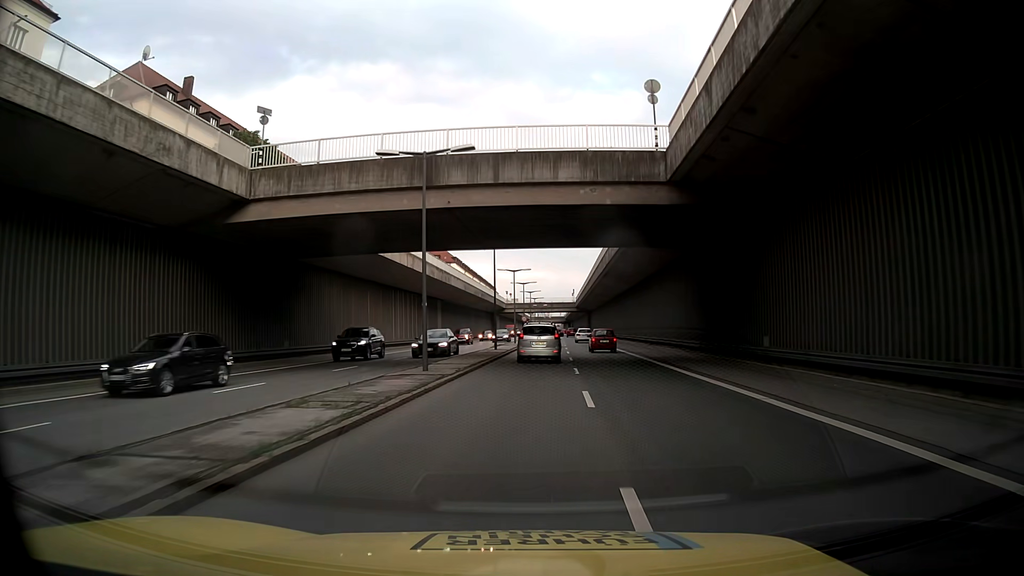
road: trunk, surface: asphalt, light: Day
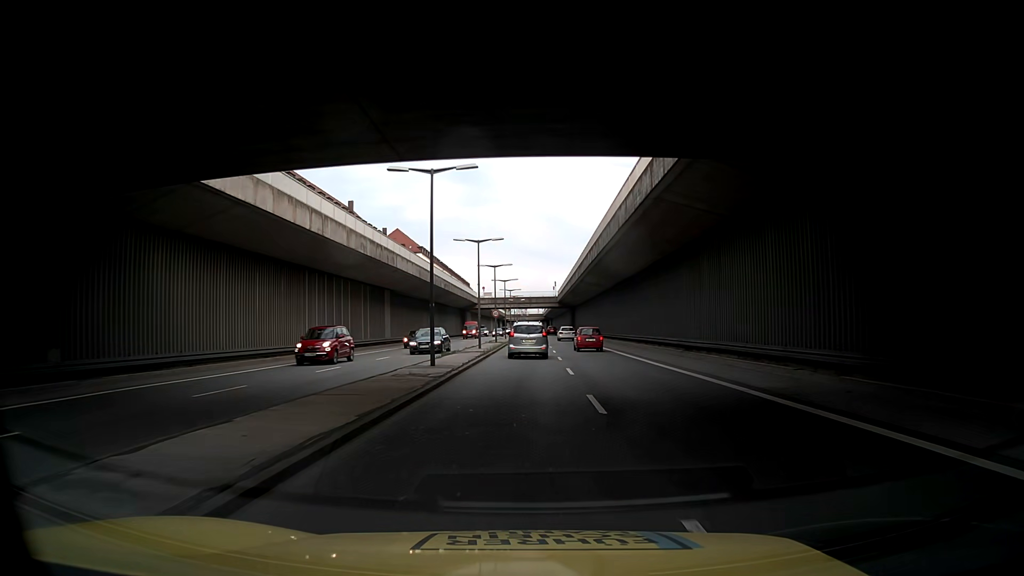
(+0.4, +18.9) m; +2°
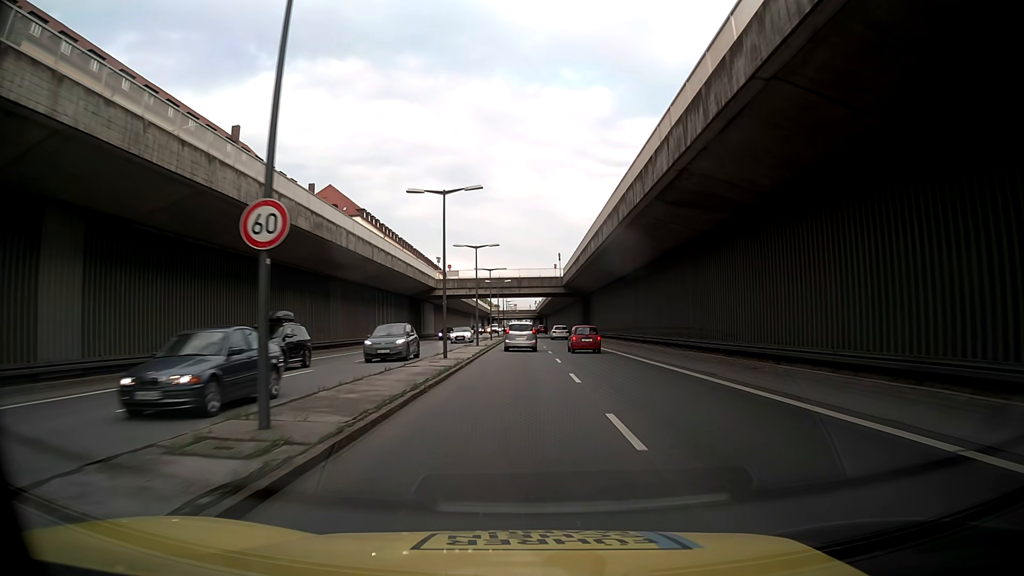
(+0.6, +48.0) m; +1°
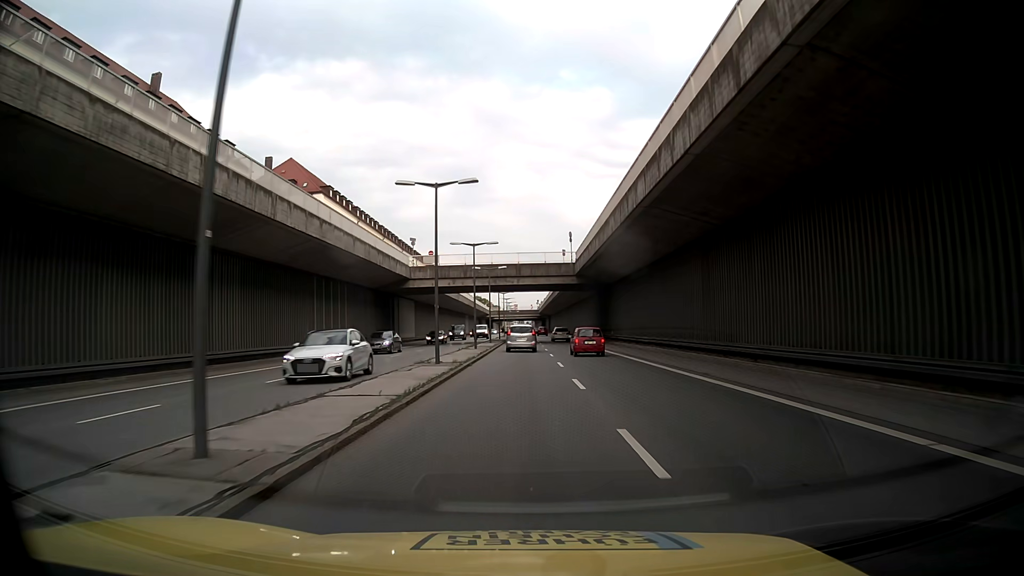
(0.0, +19.3) m; 0°
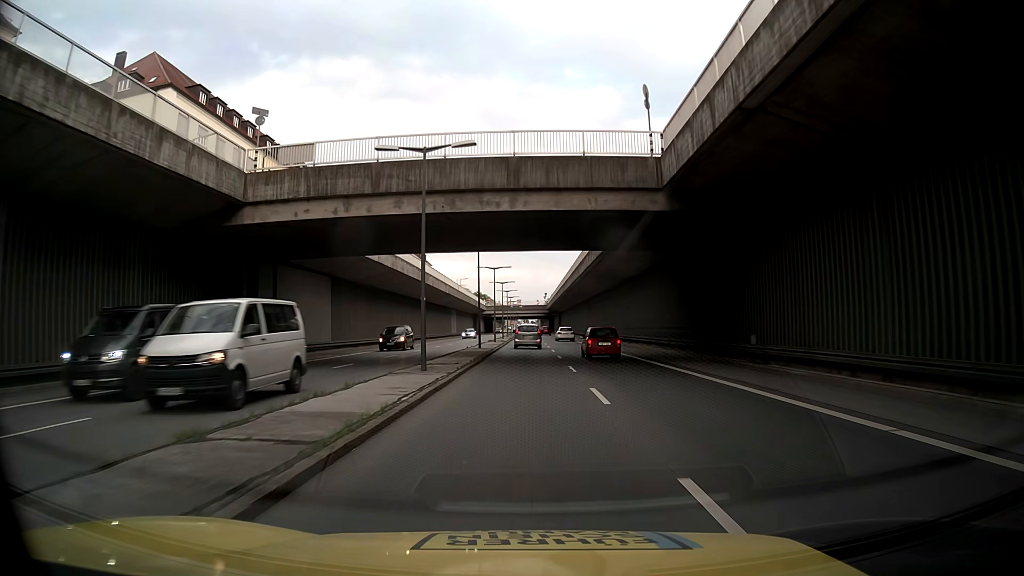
(-0.1, +38.9) m; 0°
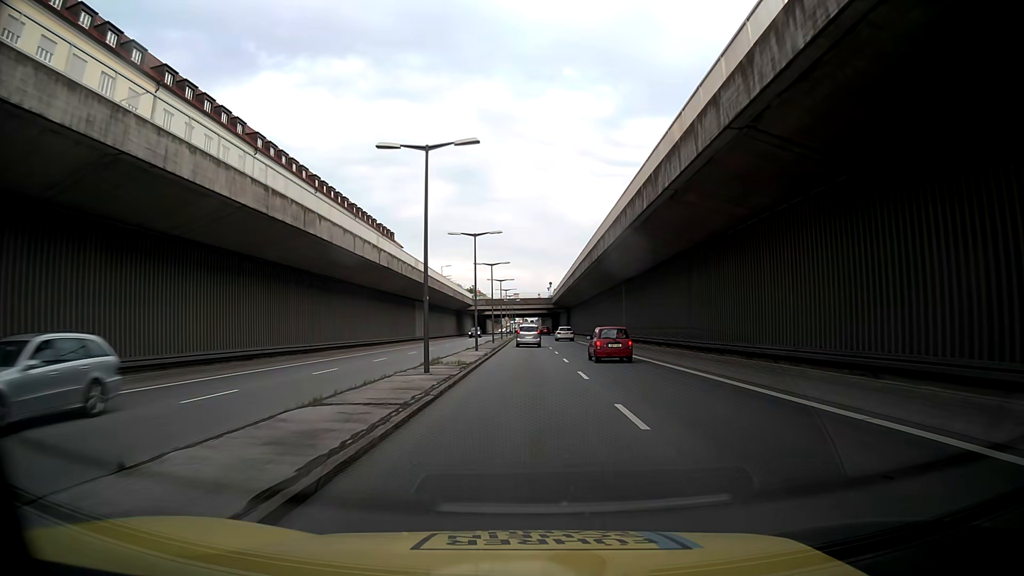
(-0.2, +38.9) m; -1°
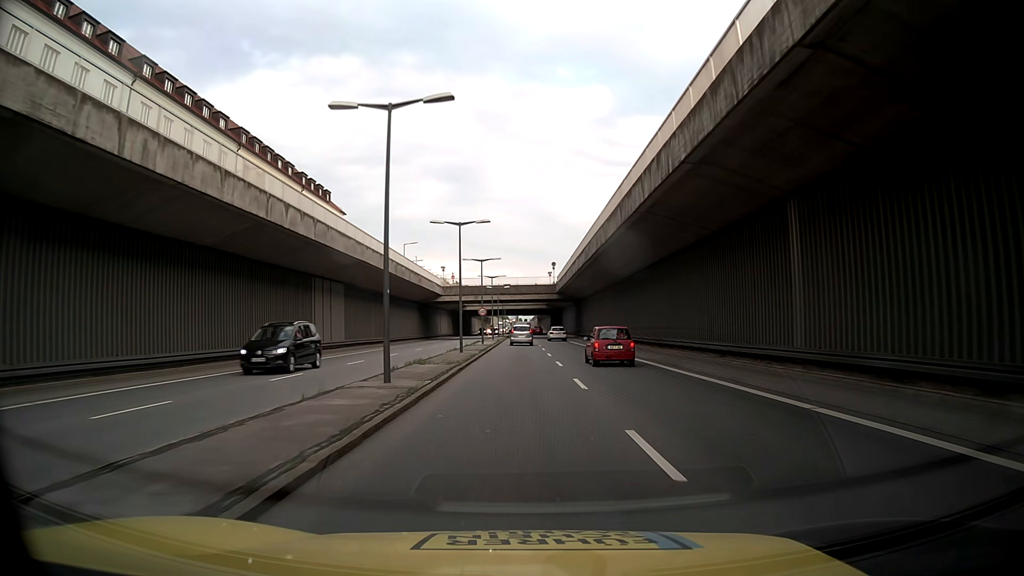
(+0.9, +39.0) m; +2°
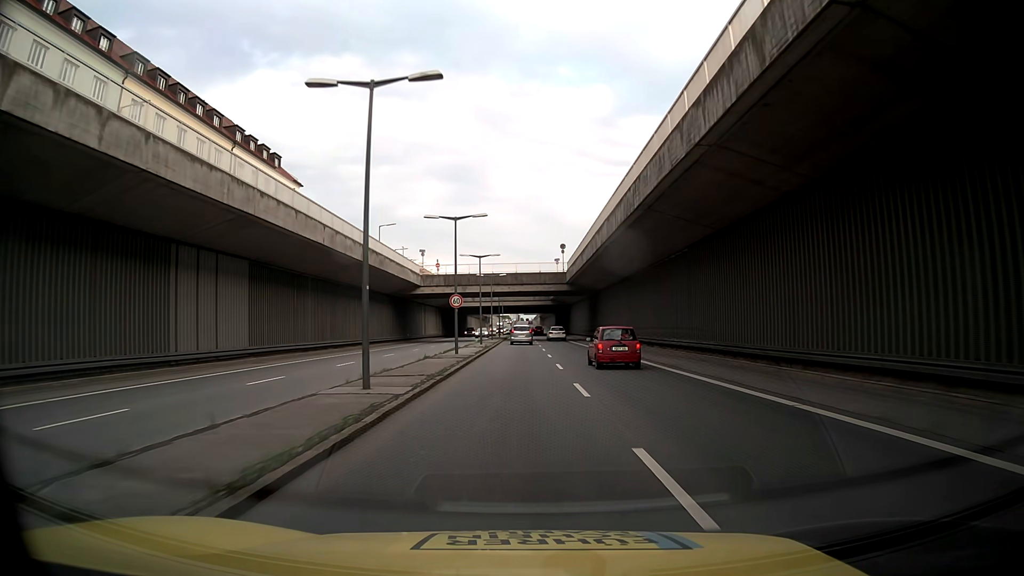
(0.0, +19.5) m; 0°
(0, +10) (0, +20) (0, +30) (0, +40) (0, +50) (0, +60) (-1, +70) (-1, +80) (-1, +90) (-1, +100) m
